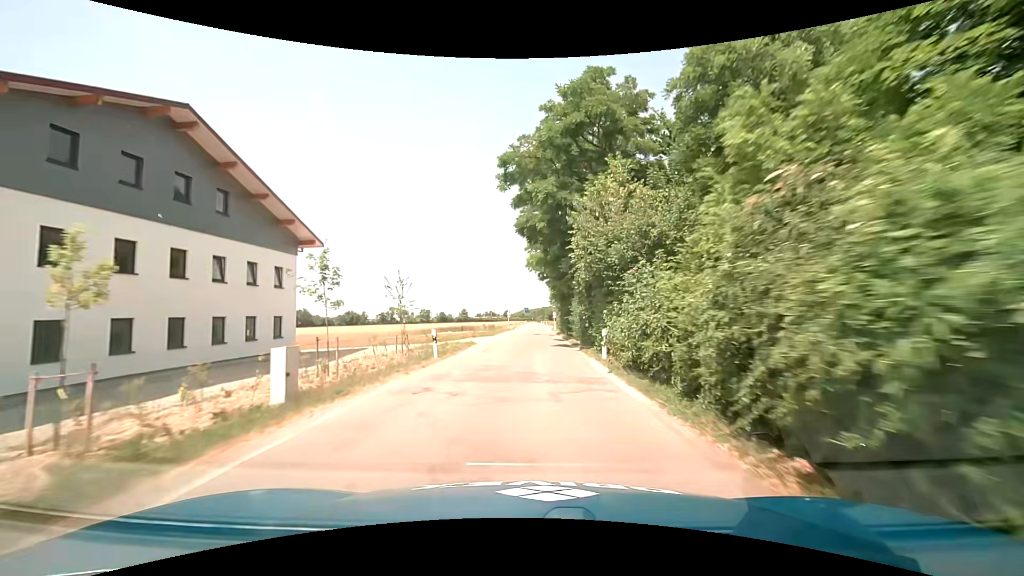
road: unclassified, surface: asphalt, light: Day
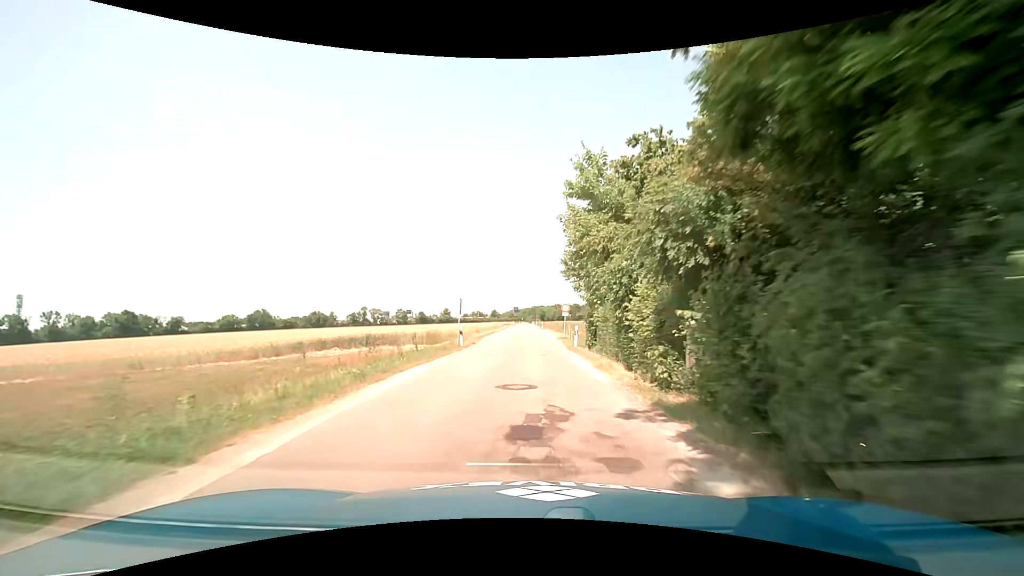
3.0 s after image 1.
(+0.4, +39.8) m; +1°
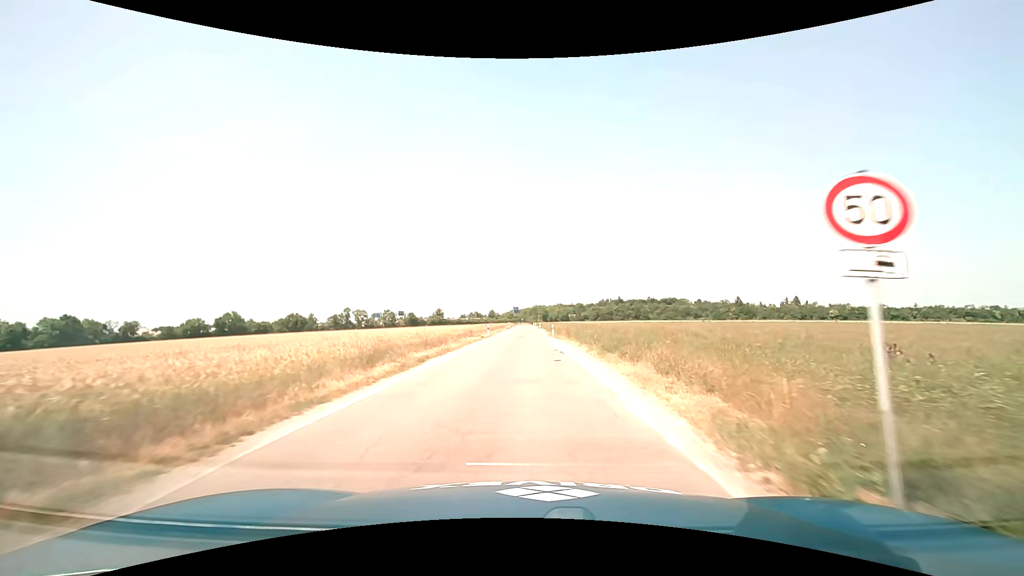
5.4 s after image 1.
(+0.2, +32.2) m; 0°
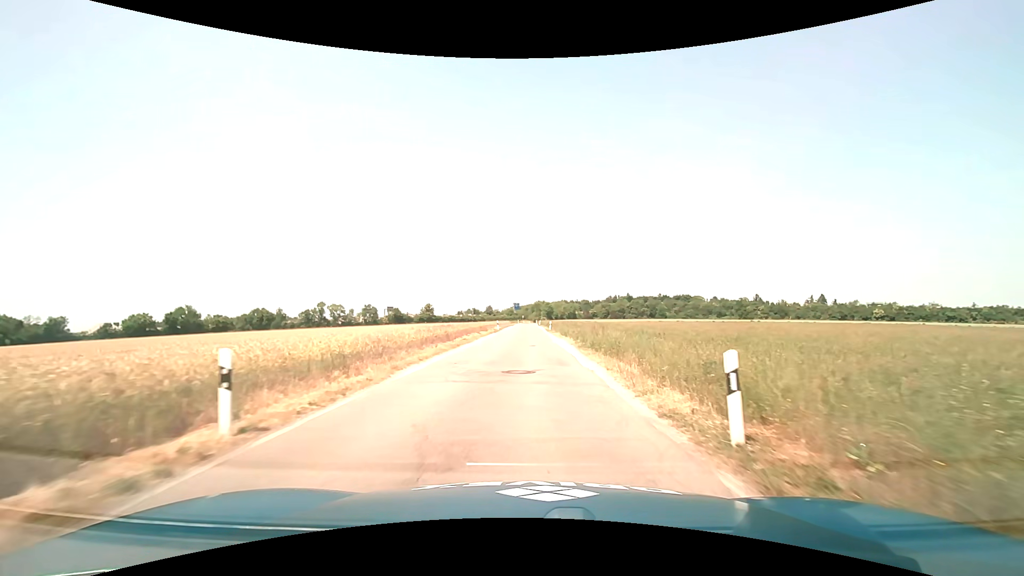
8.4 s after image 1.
(-0.2, +39.3) m; 0°
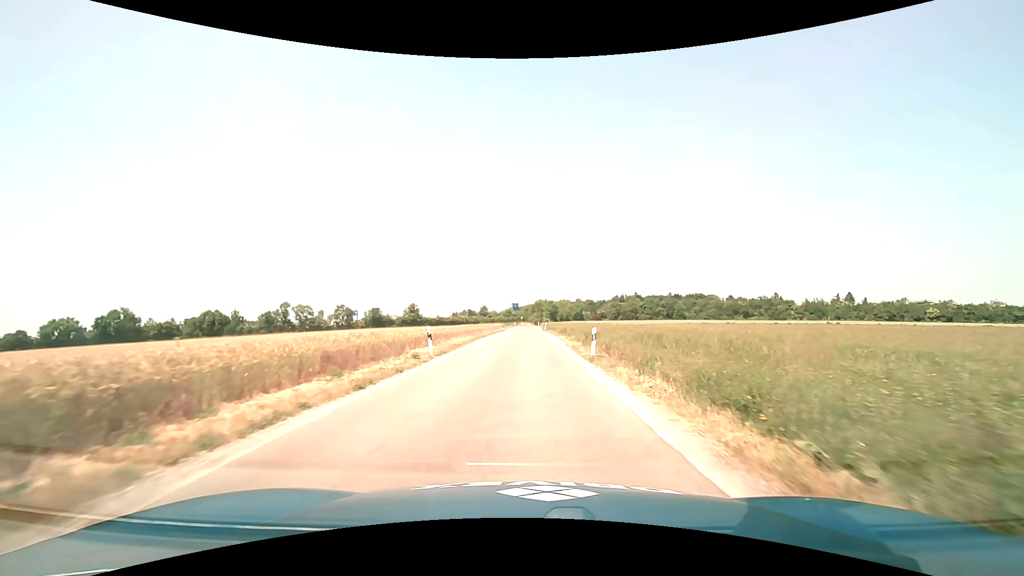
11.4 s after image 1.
(+0.1, +38.1) m; 0°
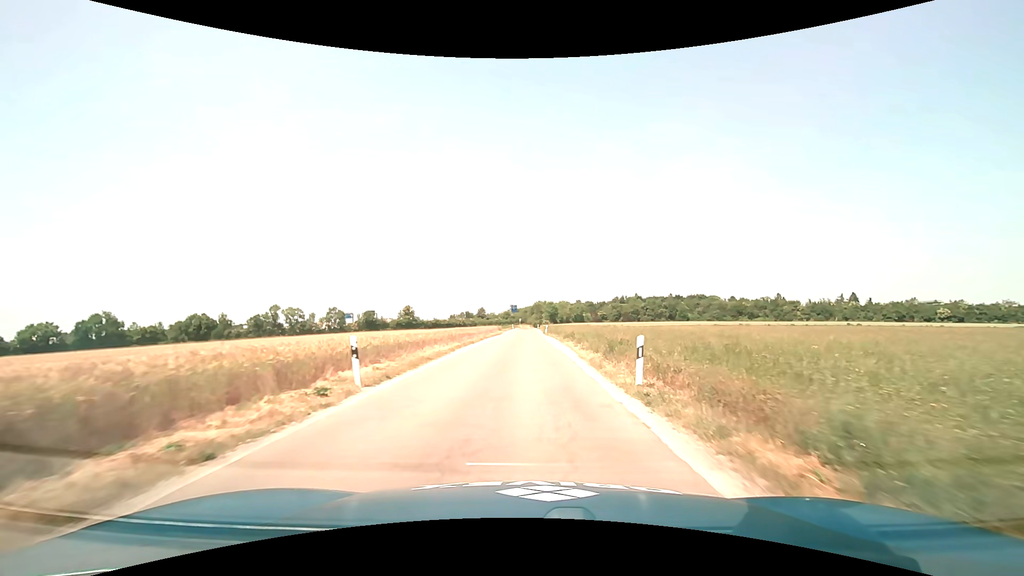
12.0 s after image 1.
(0.0, +7.6) m; 0°
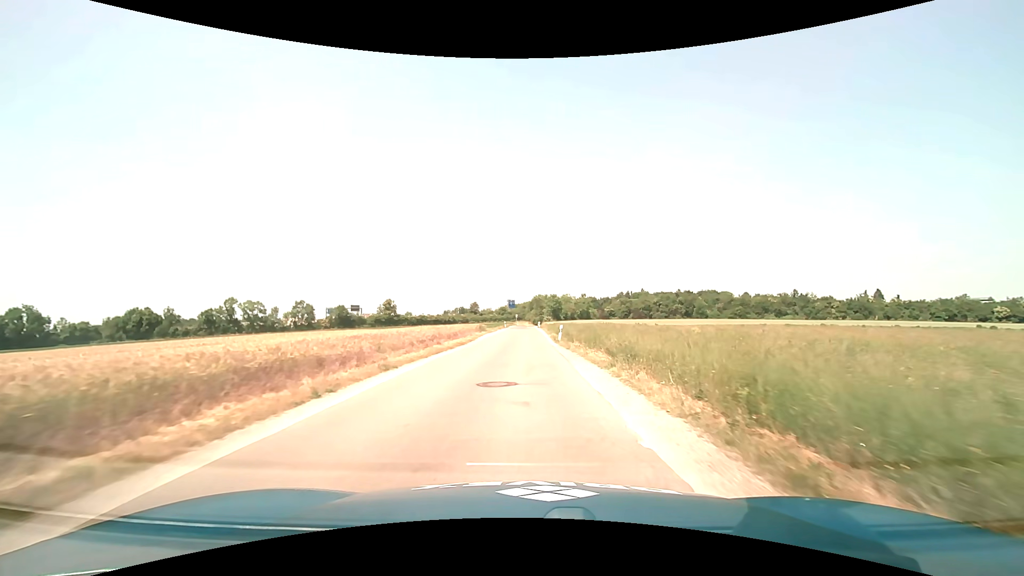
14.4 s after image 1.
(+0.1, +30.3) m; 0°
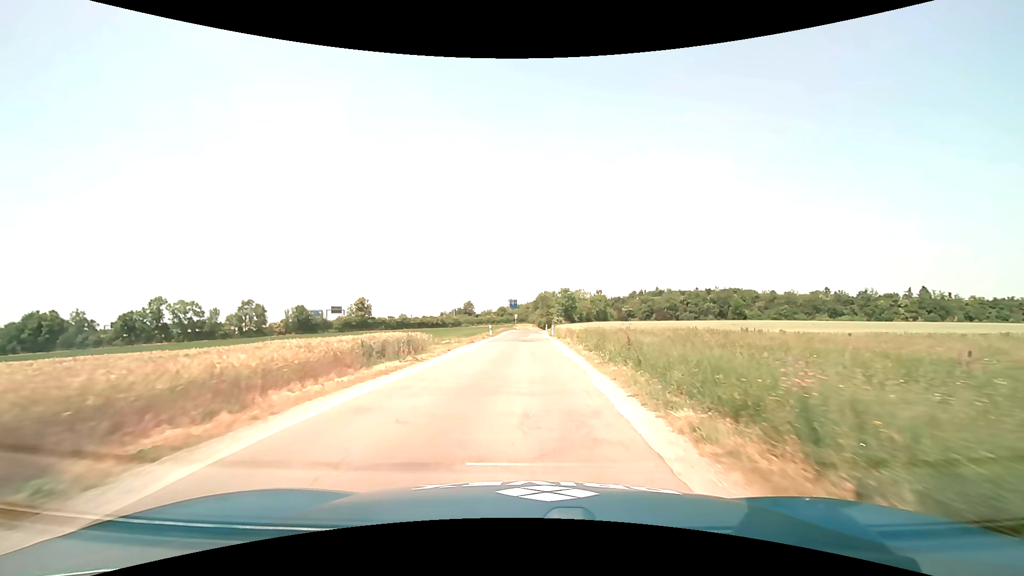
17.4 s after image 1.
(+0.1, +37.9) m; 0°
(0, +10) (0, +20) (0, +30) (0, +40) (0, +50) (0, +60) (0, +70) (0, +80) (0, +90) (+1, +100) m
